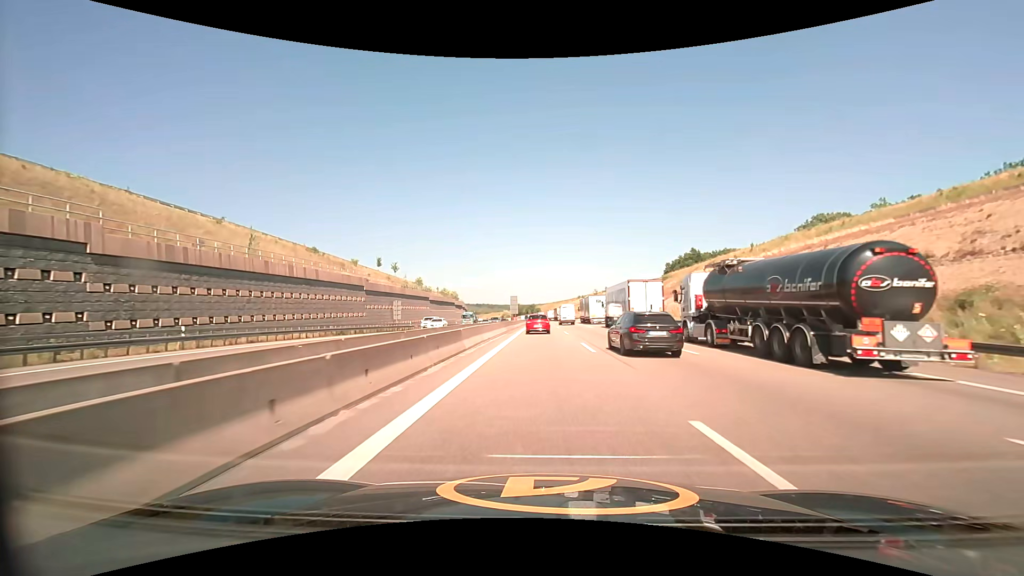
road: motorway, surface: asphalt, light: Day
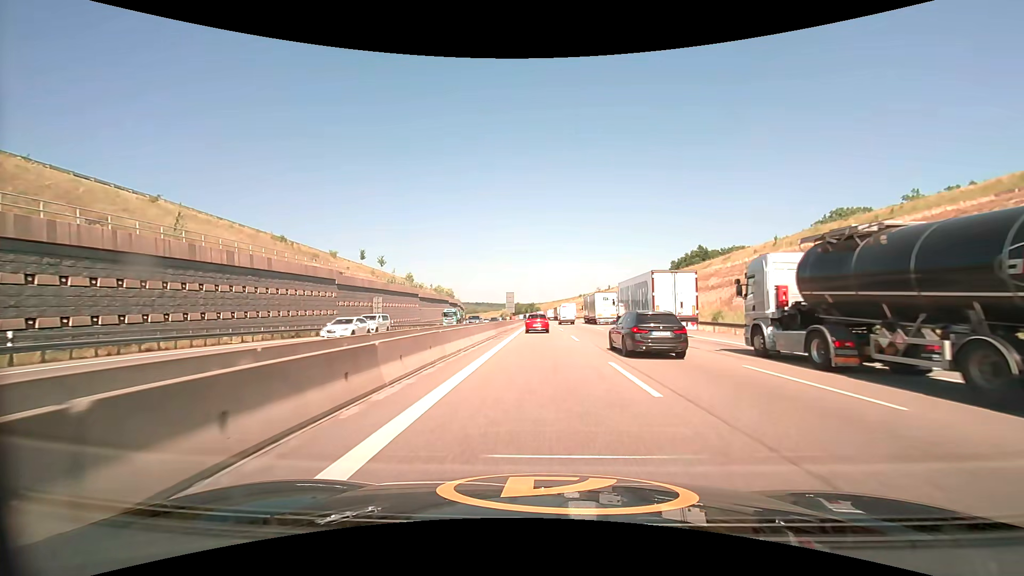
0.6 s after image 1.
(0.0, +9.9) m; 0°
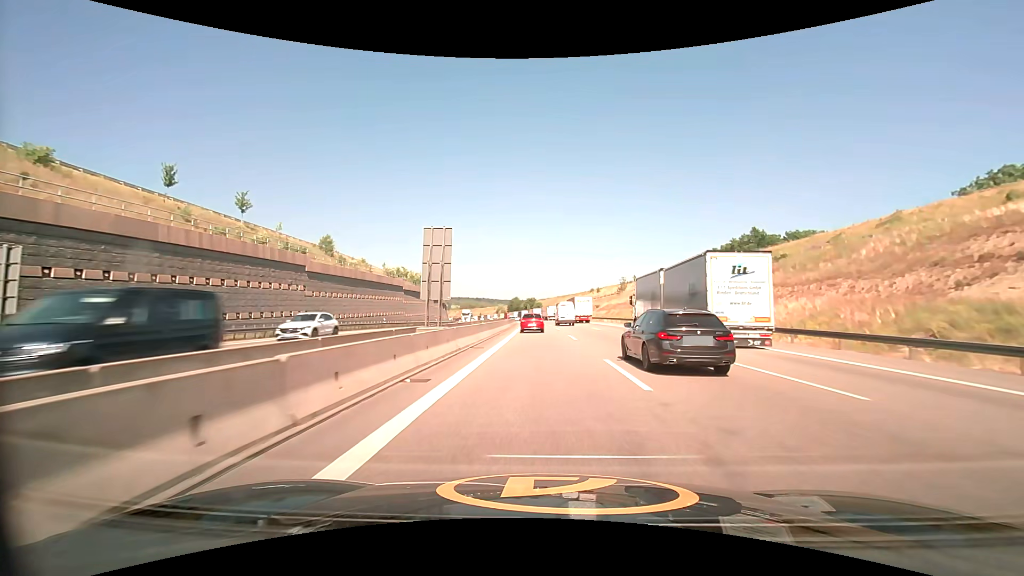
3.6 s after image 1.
(-0.1, +51.6) m; 0°
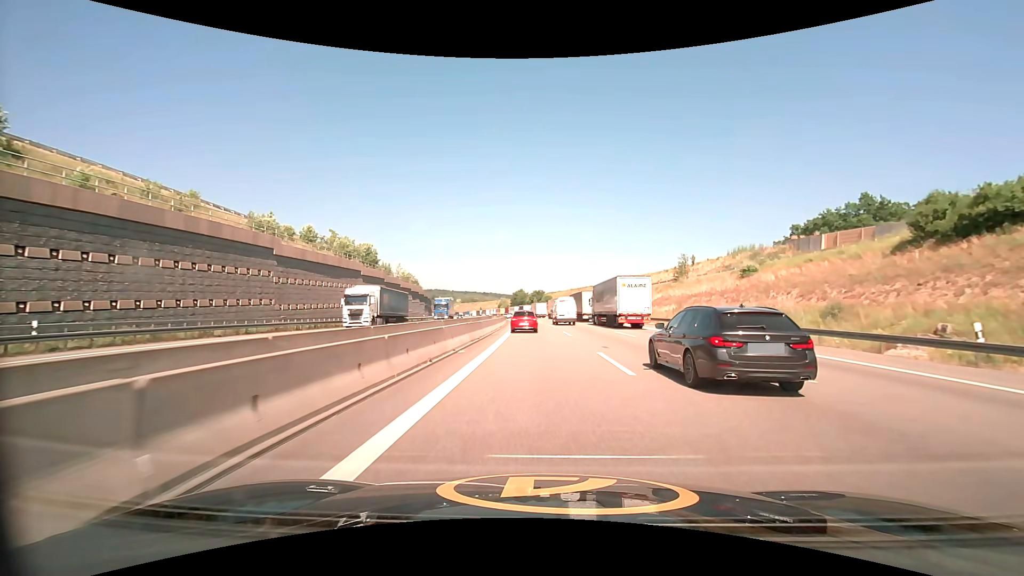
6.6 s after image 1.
(-0.4, +50.2) m; -1°
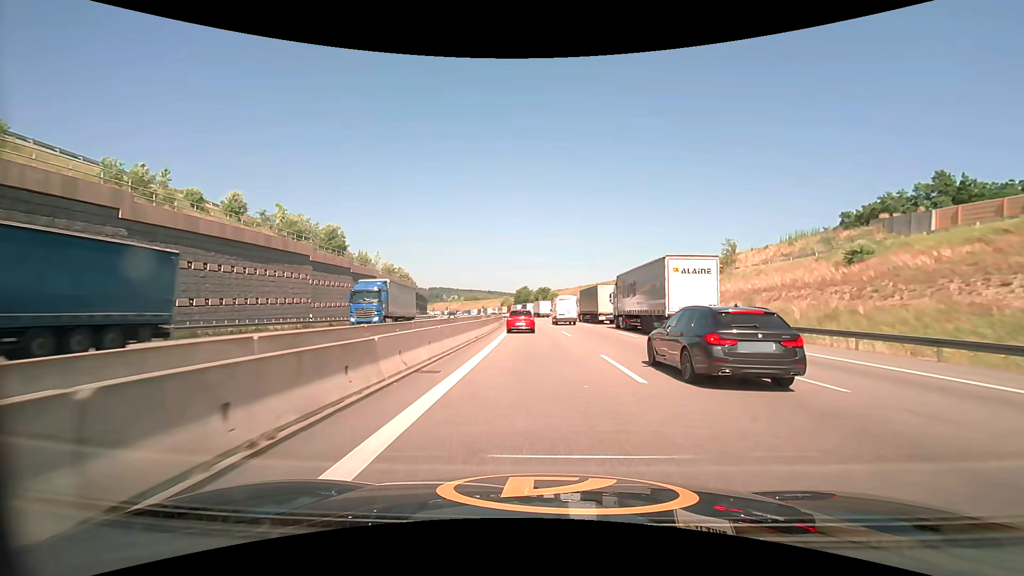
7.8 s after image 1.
(-0.1, +18.4) m; -1°
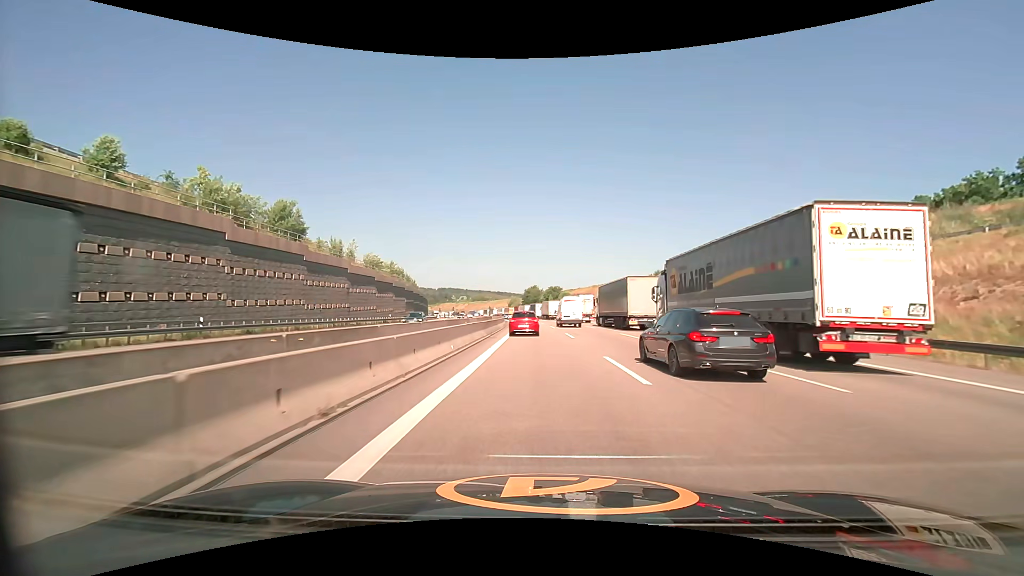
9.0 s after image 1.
(-0.2, +17.2) m; -1°
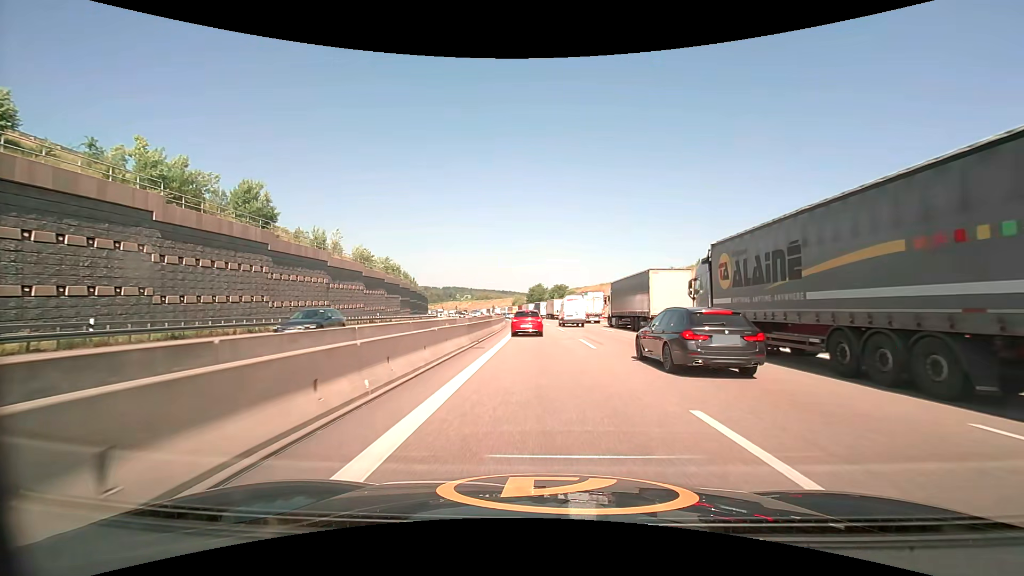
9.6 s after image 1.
(-0.1, +8.2) m; -1°
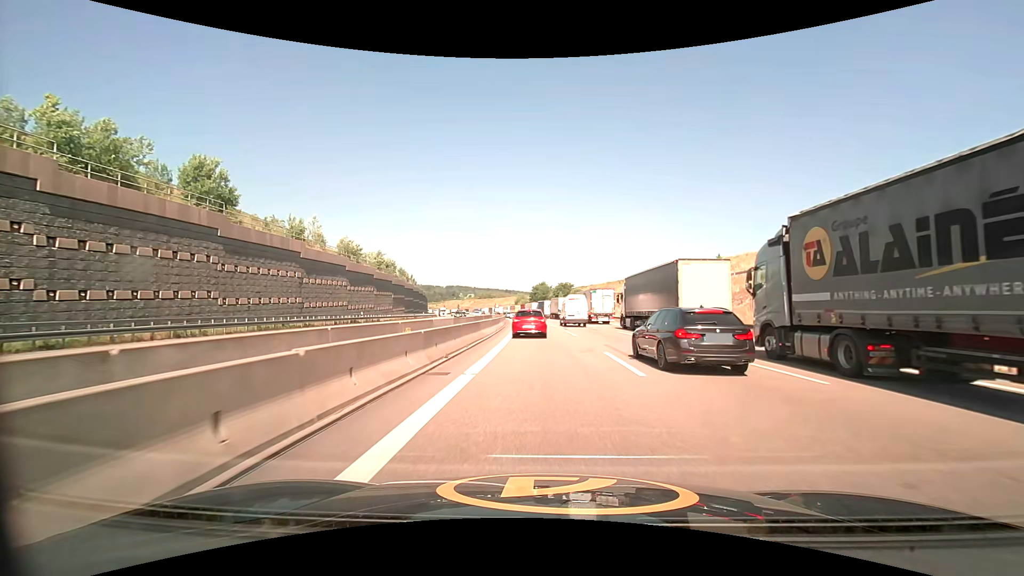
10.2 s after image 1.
(0.0, +7.9) m; 0°
(0, +10) (0, +20) (0, +30) (0, +40) (-1, +50) (-1, +60) (-2, +70) (-2, +80) (-3, +90) (-4, +100) m
